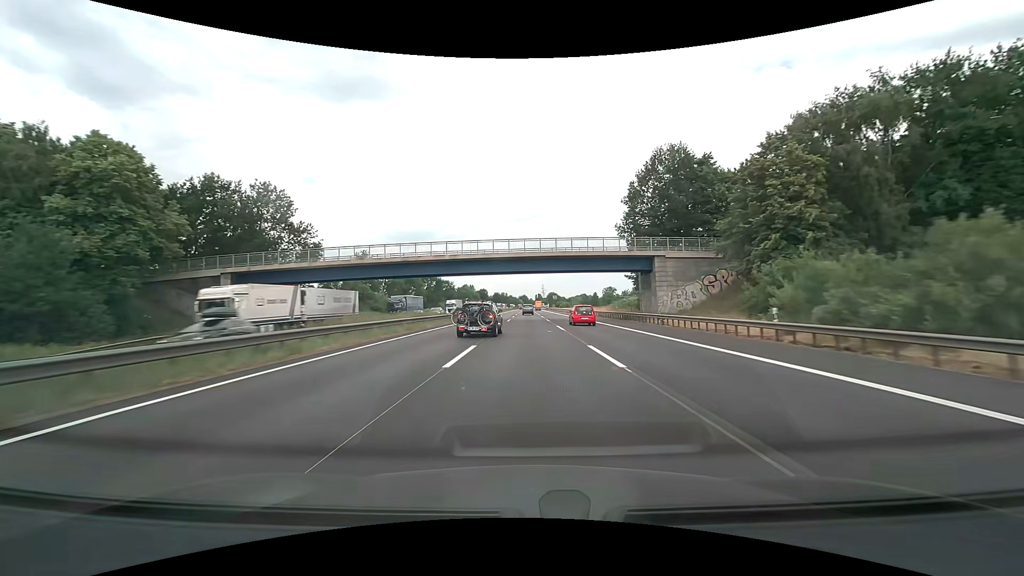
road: motorway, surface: asphalt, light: Day
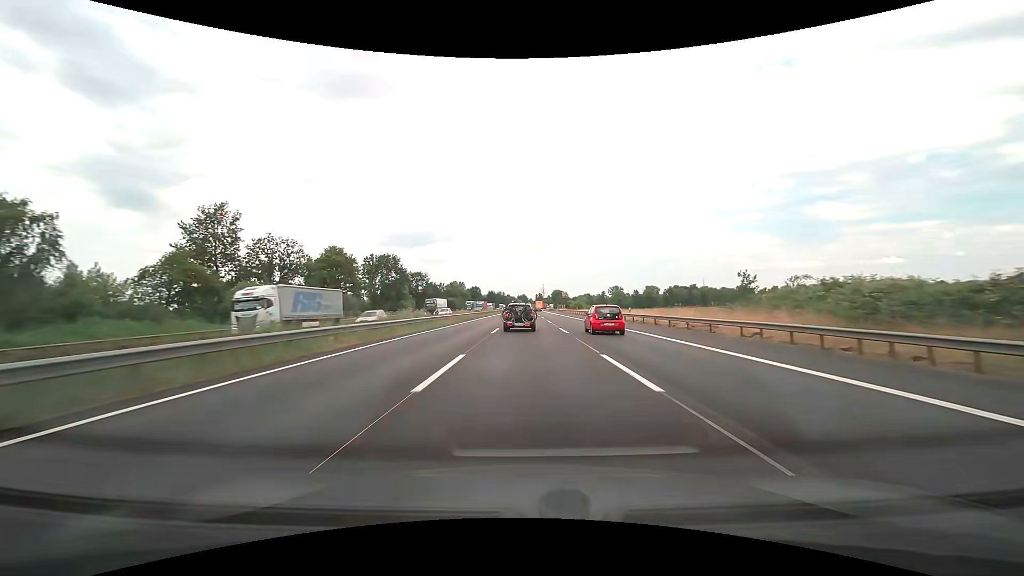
(0.0, +57.3) m; 0°
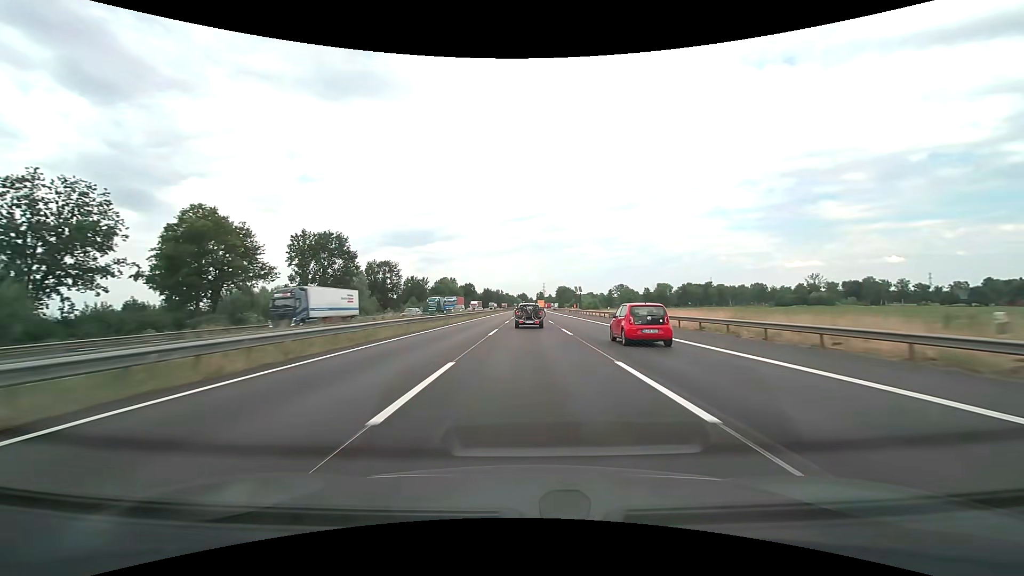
(+0.2, +38.4) m; 0°
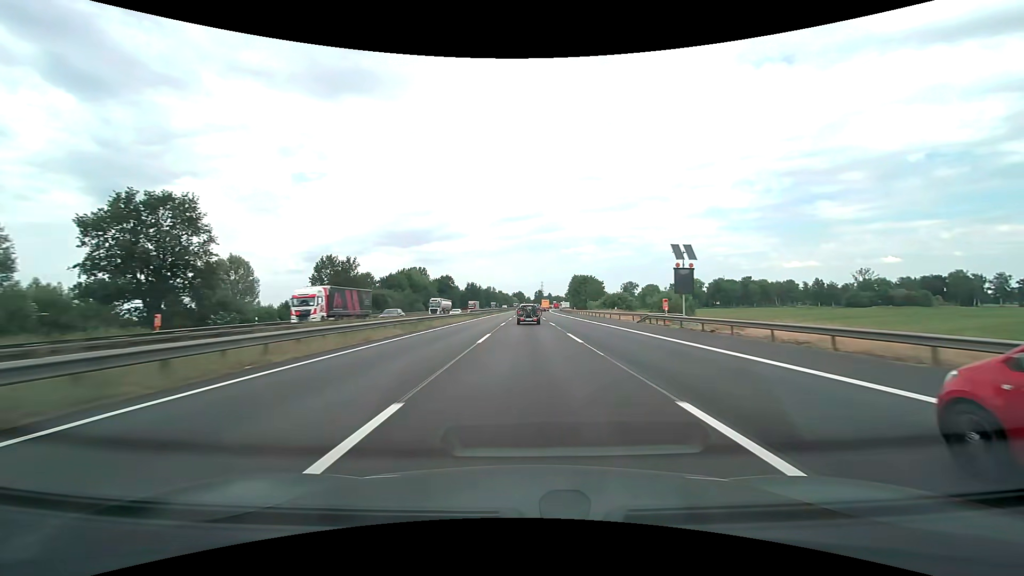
(+0.1, +77.2) m; 0°
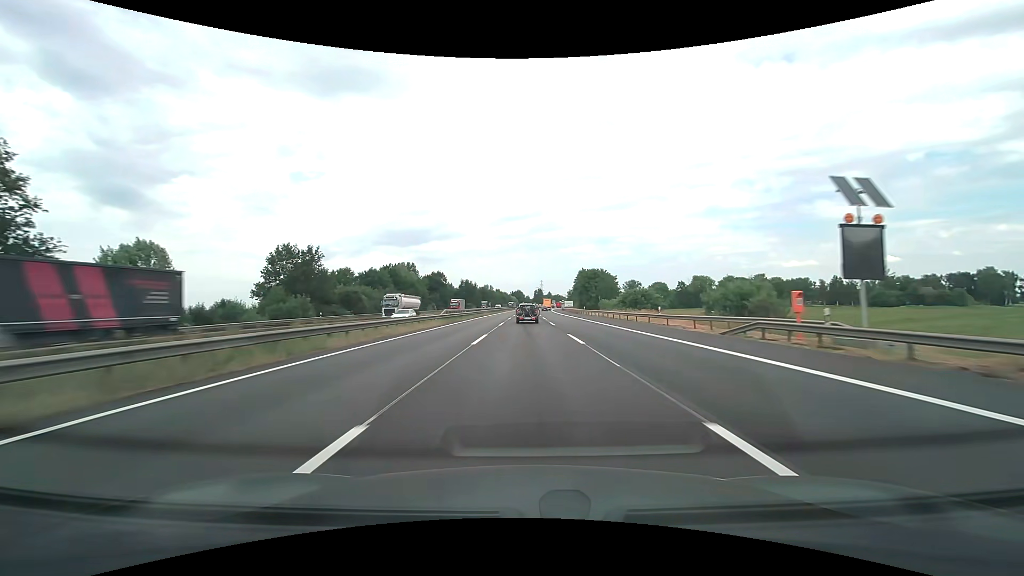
(0.0, +19.4) m; 0°
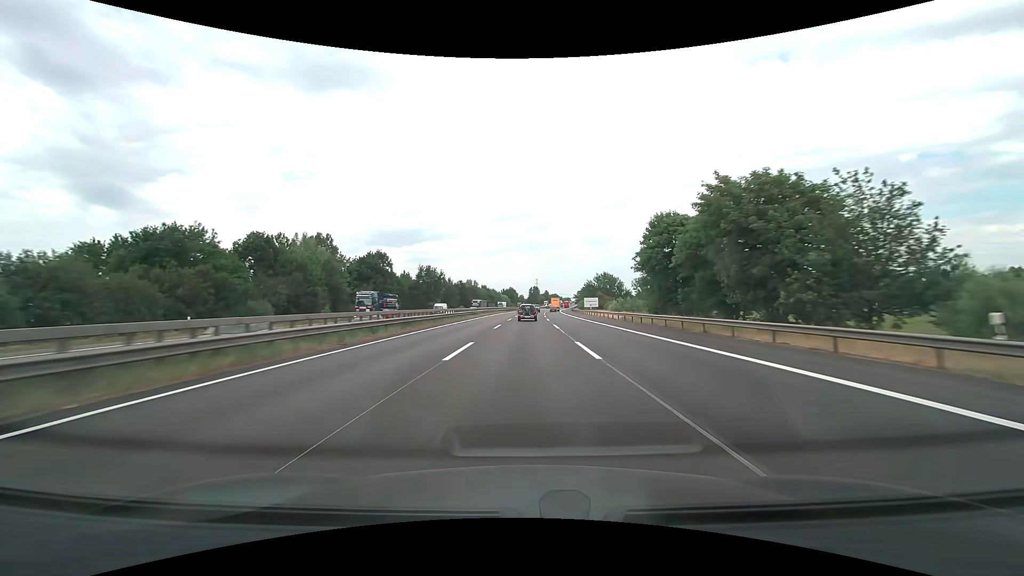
(+0.2, +77.3) m; +1°
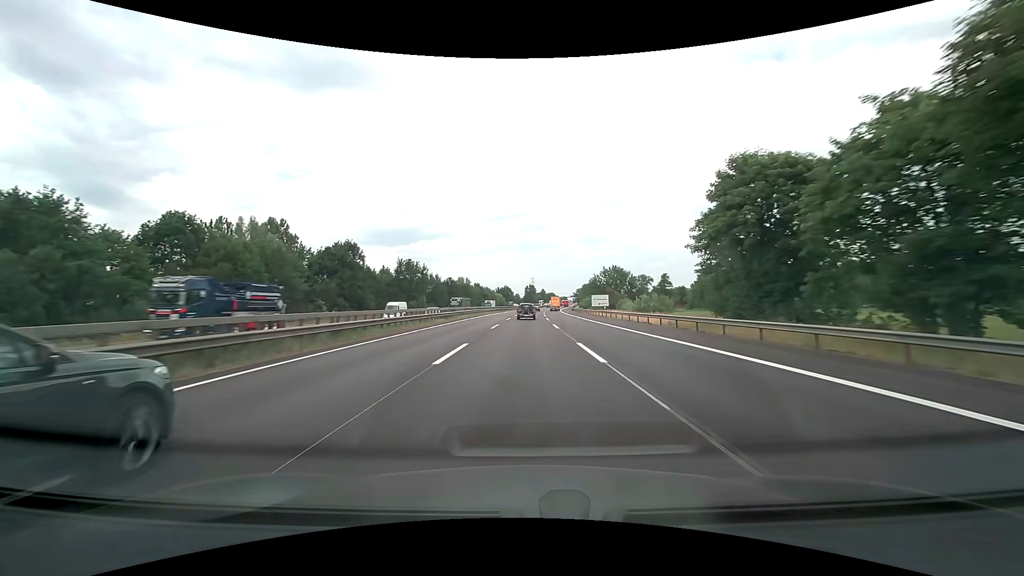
(+0.1, +19.1) m; 0°
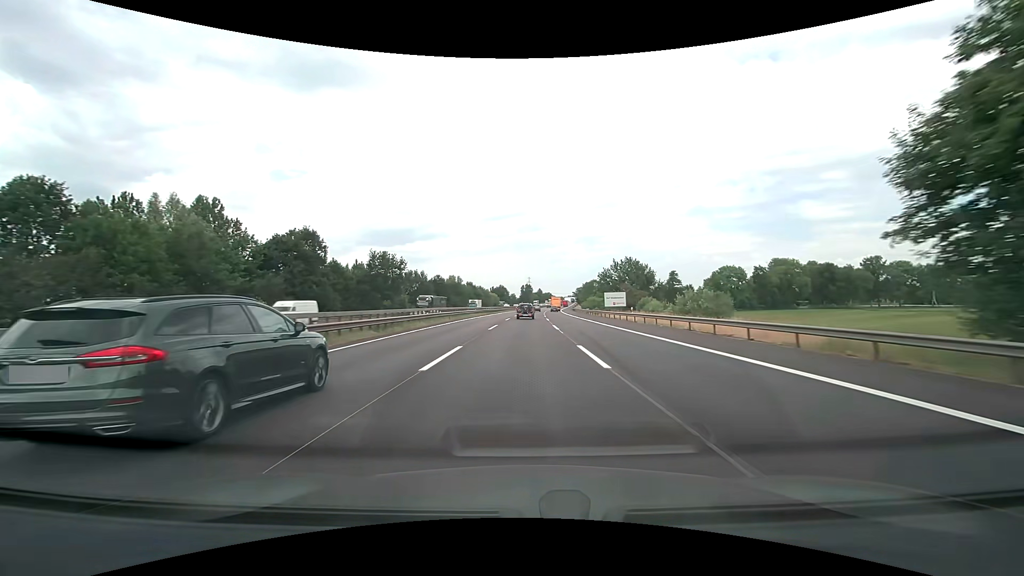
(+0.1, +19.0) m; 0°
(0, +10) (0, +20) (0, +30) (0, +40) (+1, +50) (+1, +60) (+1, +70) (+1, +80) (+2, +90) (+2, +100) m
